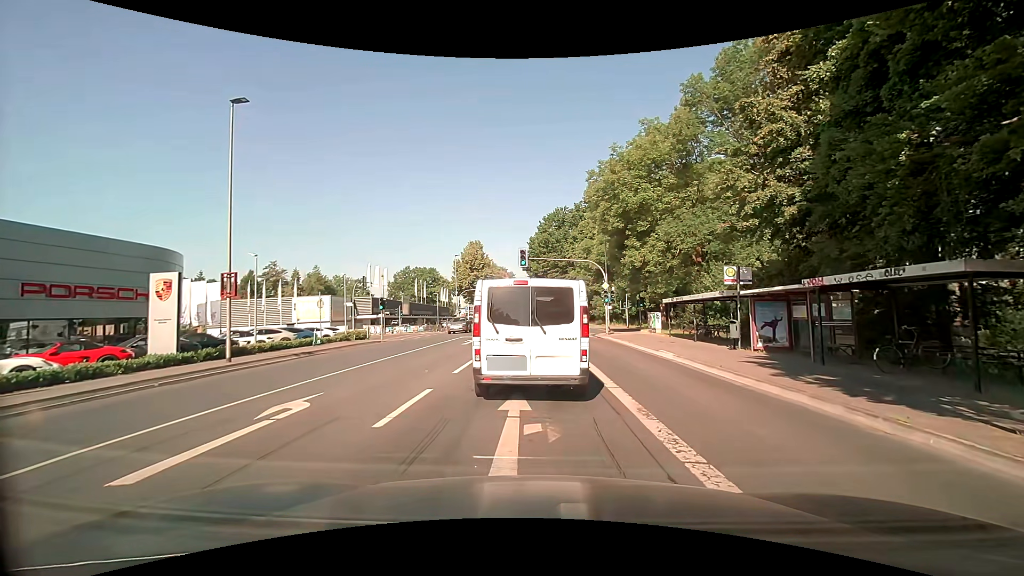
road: secondary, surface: asphalt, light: Day
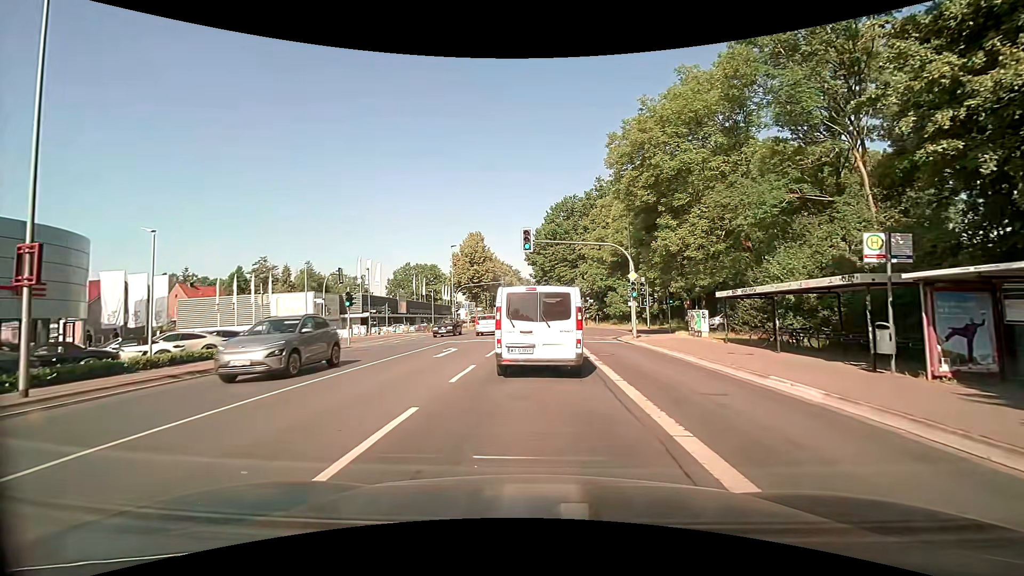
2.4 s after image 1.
(+0.1, +8.3) m; 0°
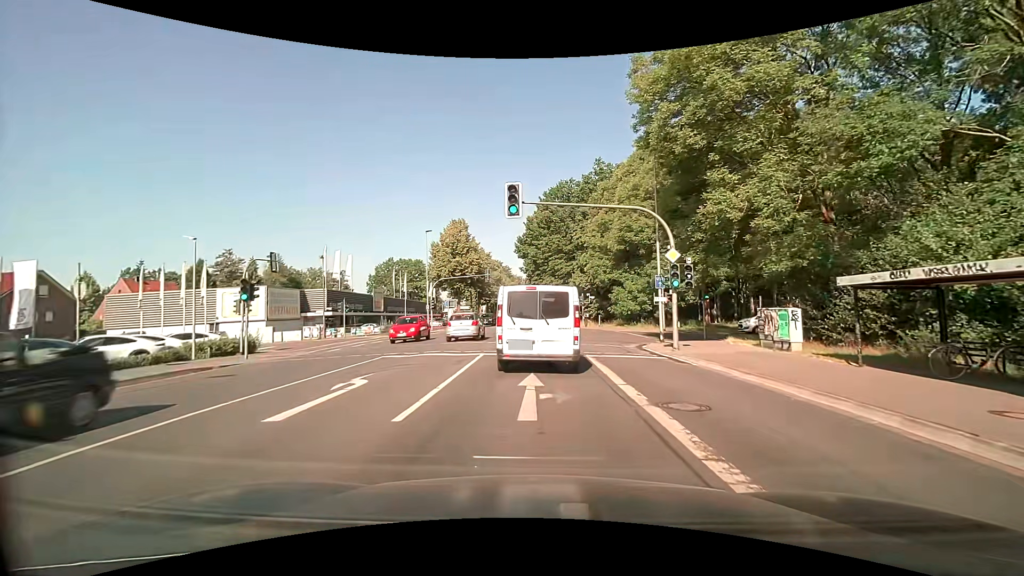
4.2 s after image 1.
(0.0, +10.0) m; +1°
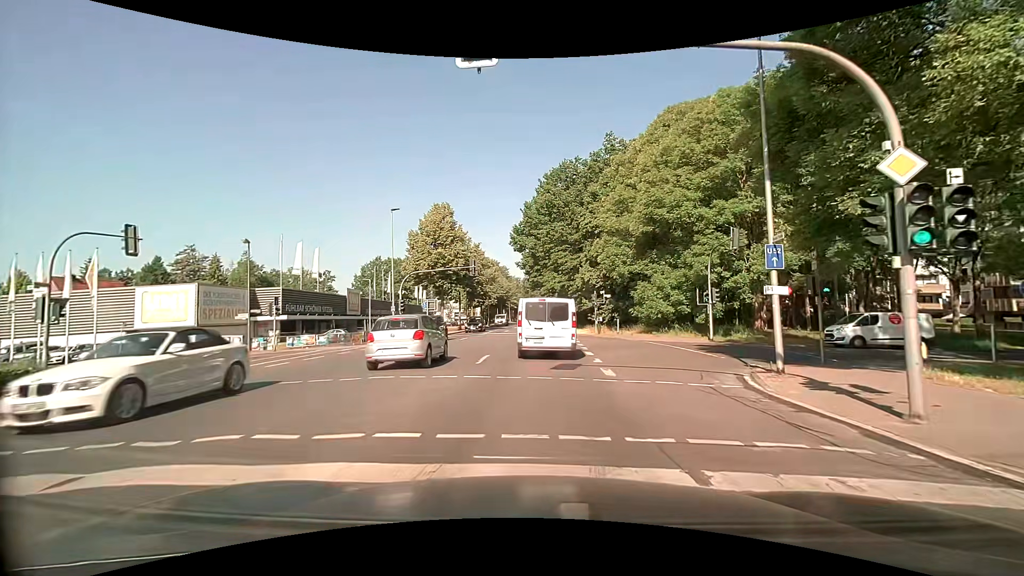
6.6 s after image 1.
(+0.1, +12.0) m; 0°
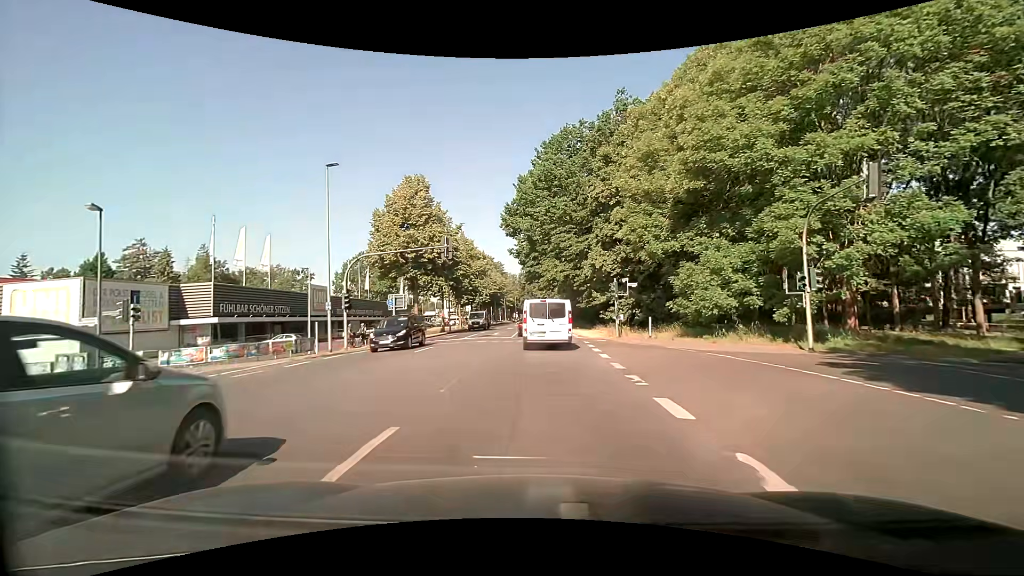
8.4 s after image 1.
(0.0, +11.8) m; 0°
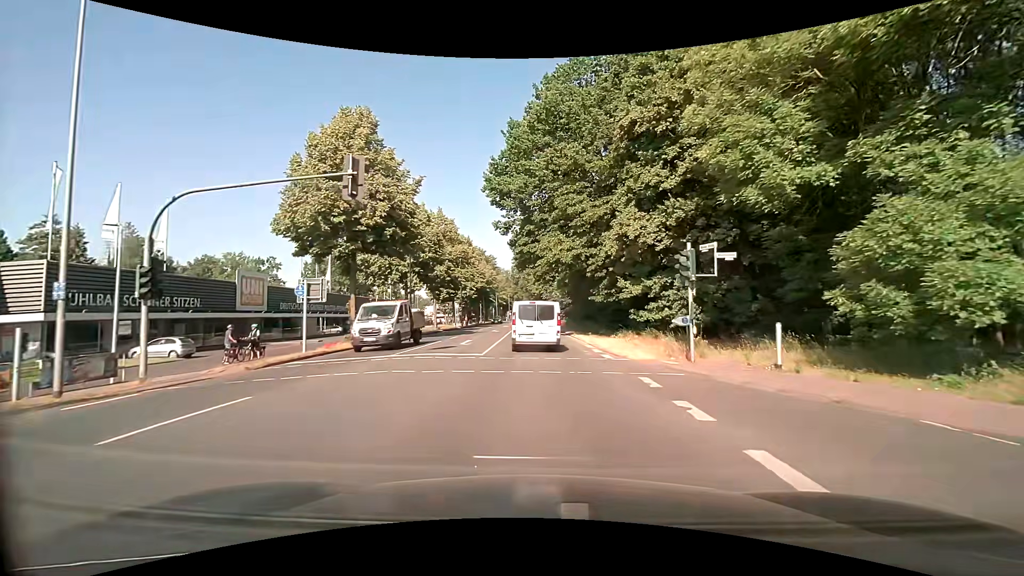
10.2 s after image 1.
(+0.2, +15.2) m; +1°
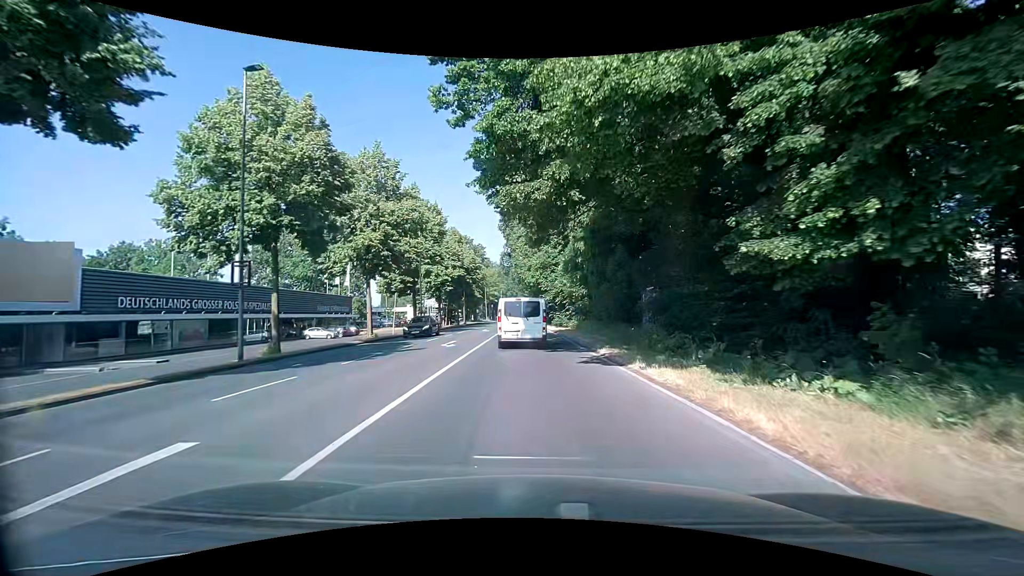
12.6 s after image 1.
(+0.2, +22.7) m; +1°
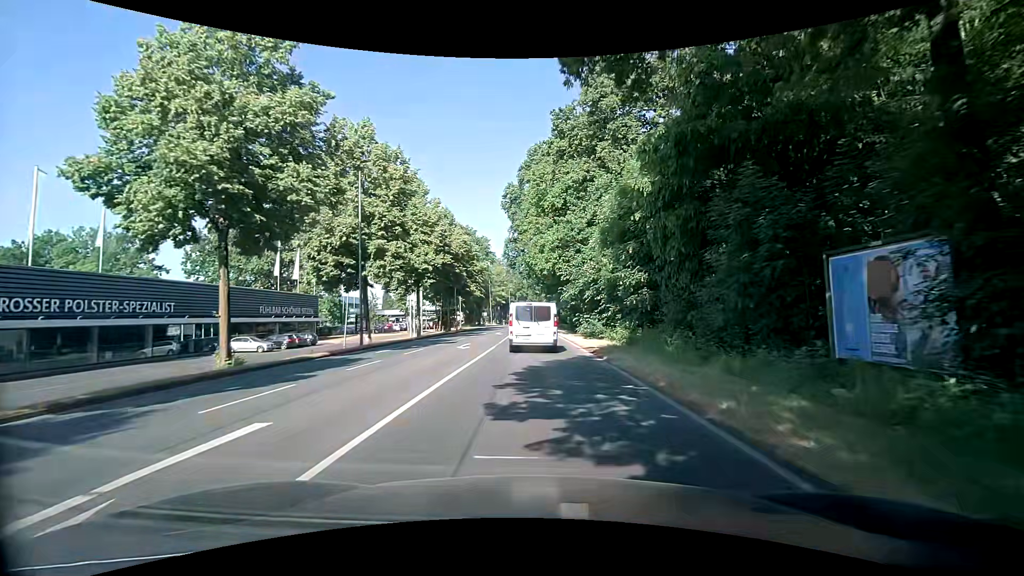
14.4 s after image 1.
(-0.4, +18.9) m; -2°
(0, +10) (0, +20) (0, +30) (0, +40) (0, +50) (0, +60) (-1, +70) (-1, +80) (-1, +90) (0, +100) m
